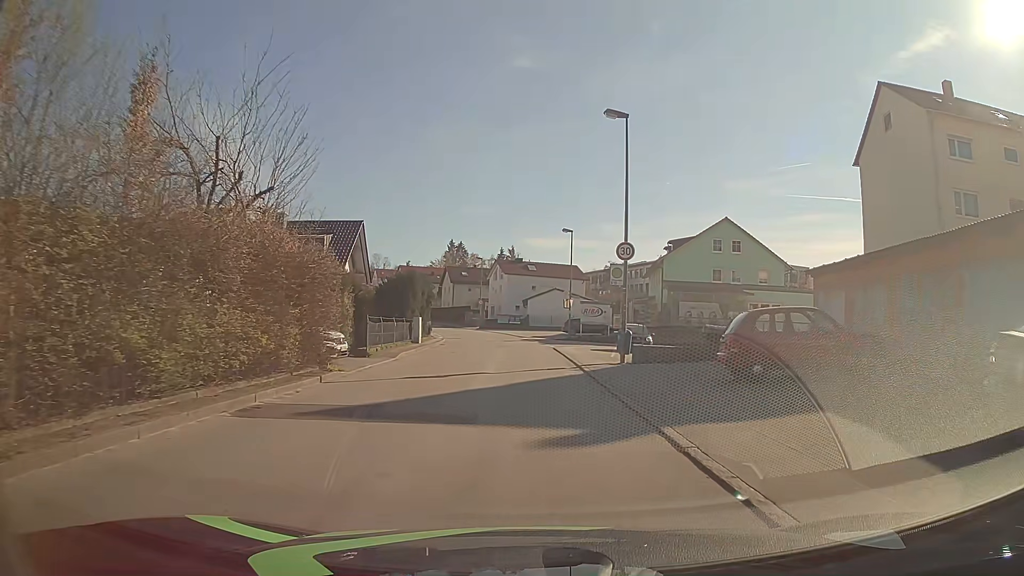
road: unclassified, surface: asphalt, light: Day
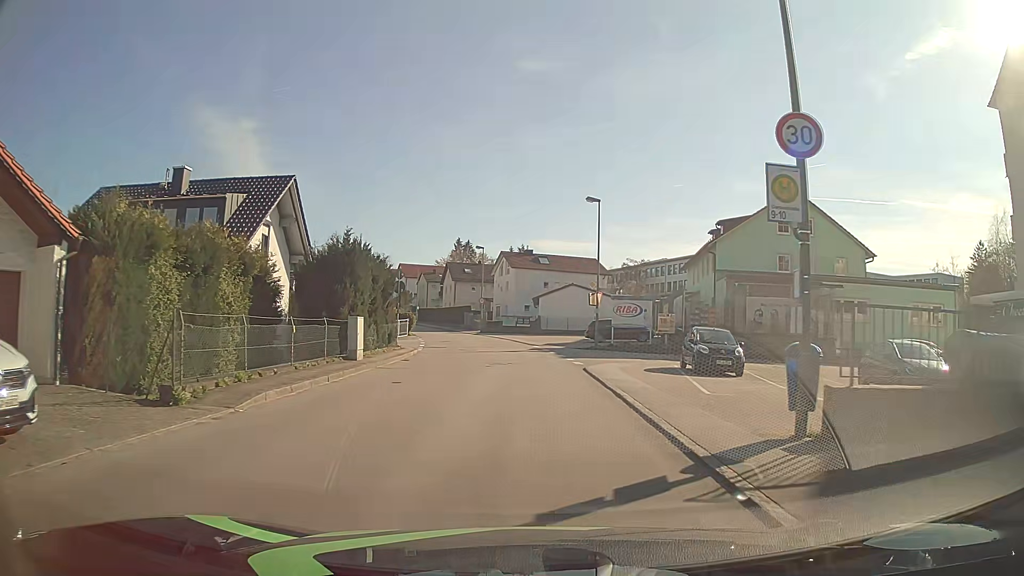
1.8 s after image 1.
(-0.1, +13.9) m; -1°
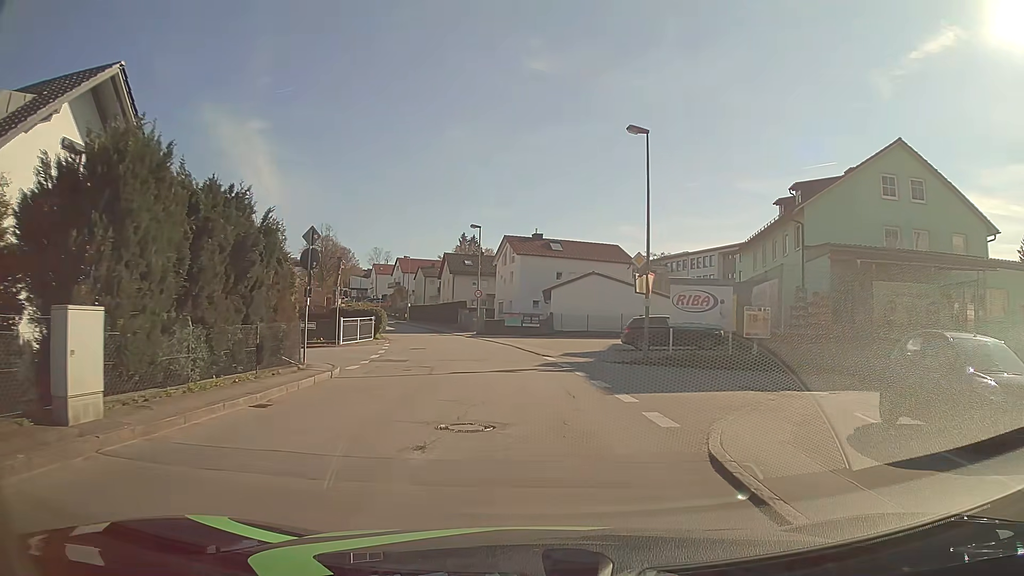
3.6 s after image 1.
(-0.1, +13.8) m; -1°
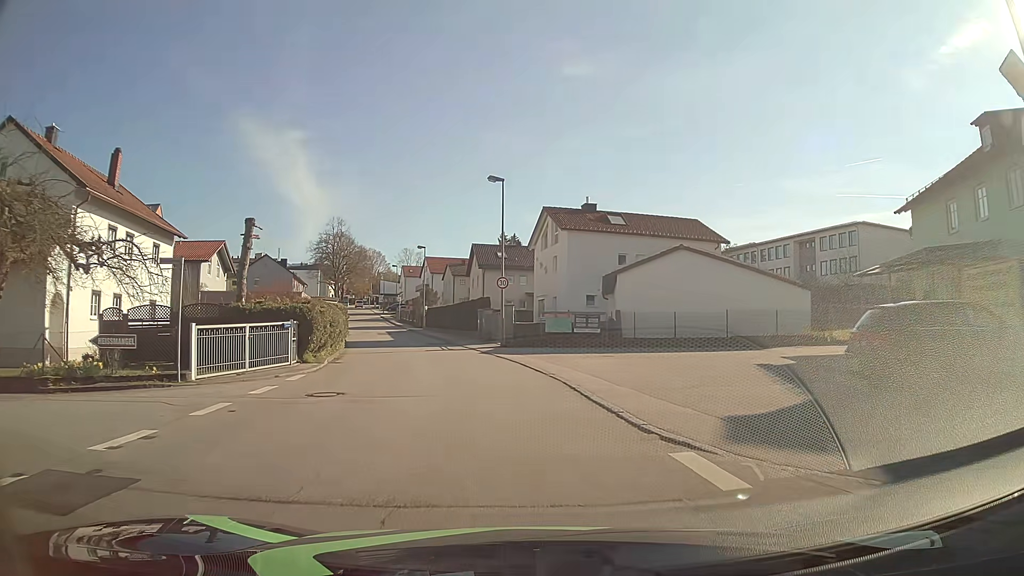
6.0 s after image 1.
(-0.4, +18.5) m; -4°
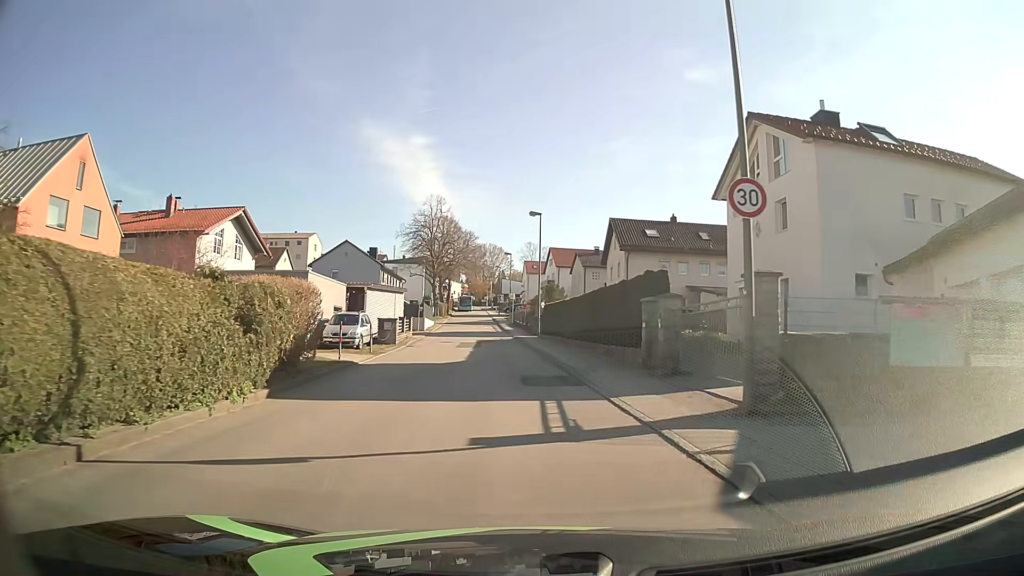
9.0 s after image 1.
(-2.3, +22.7) m; -11°
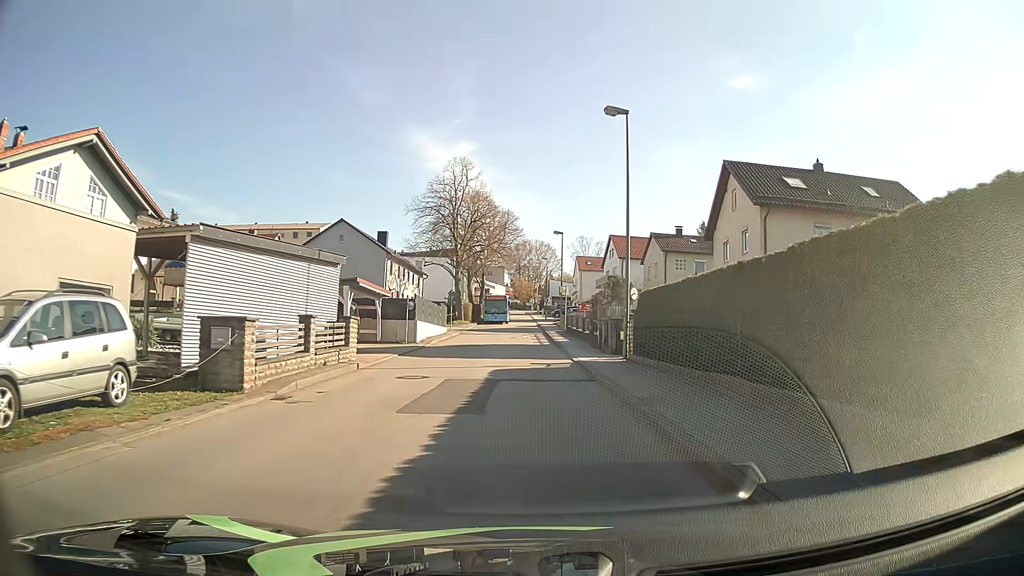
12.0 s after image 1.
(-0.8, +23.1) m; -4°
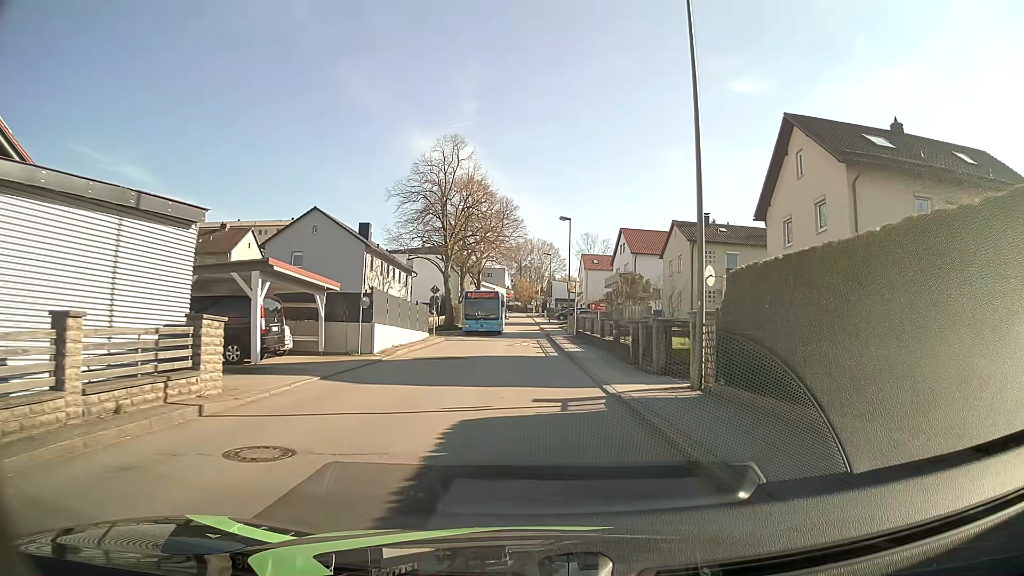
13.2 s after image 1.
(0.0, +9.2) m; +1°
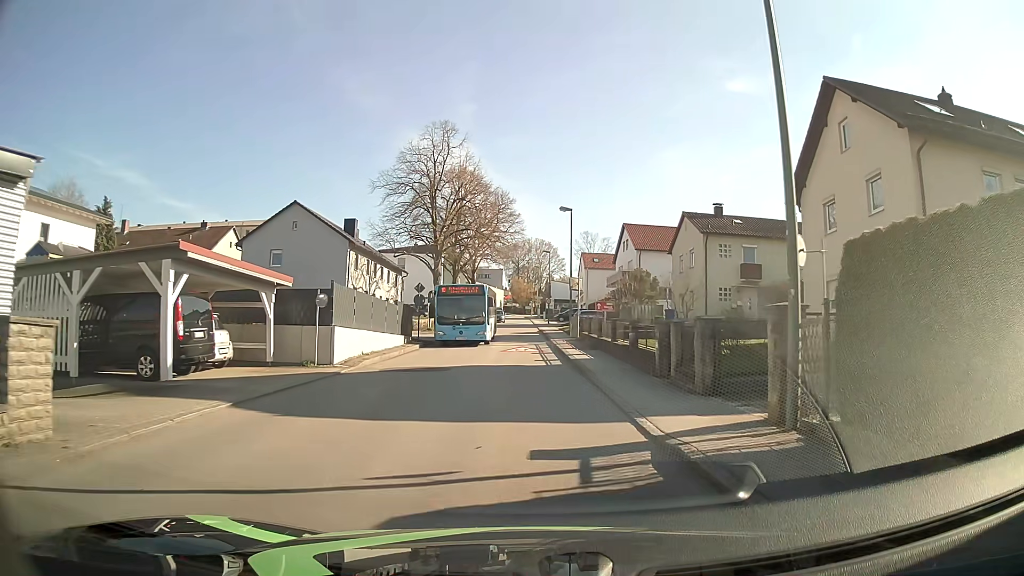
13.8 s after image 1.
(0.0, +4.6) m; -1°
